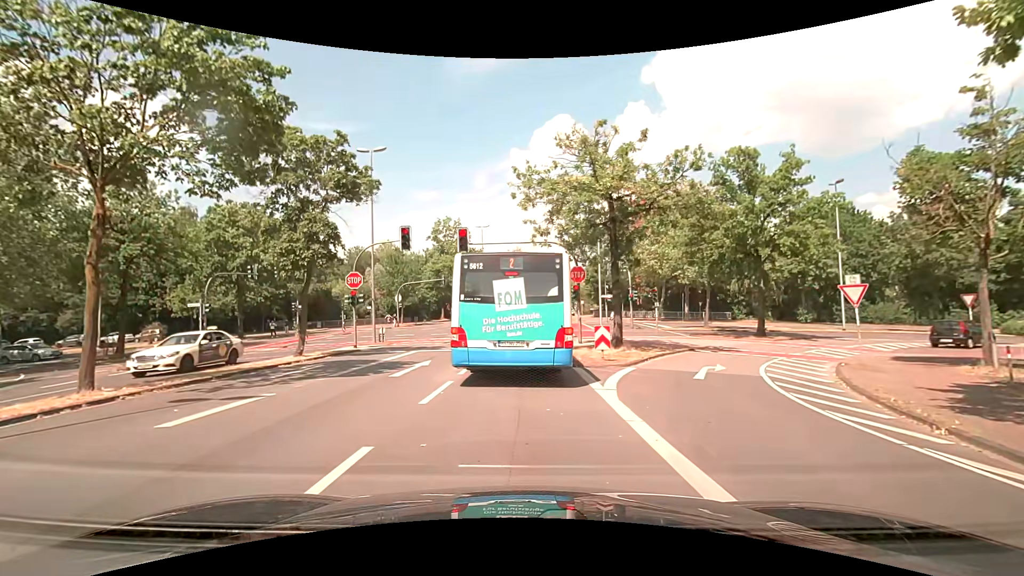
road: unclassified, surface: asphalt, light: Day
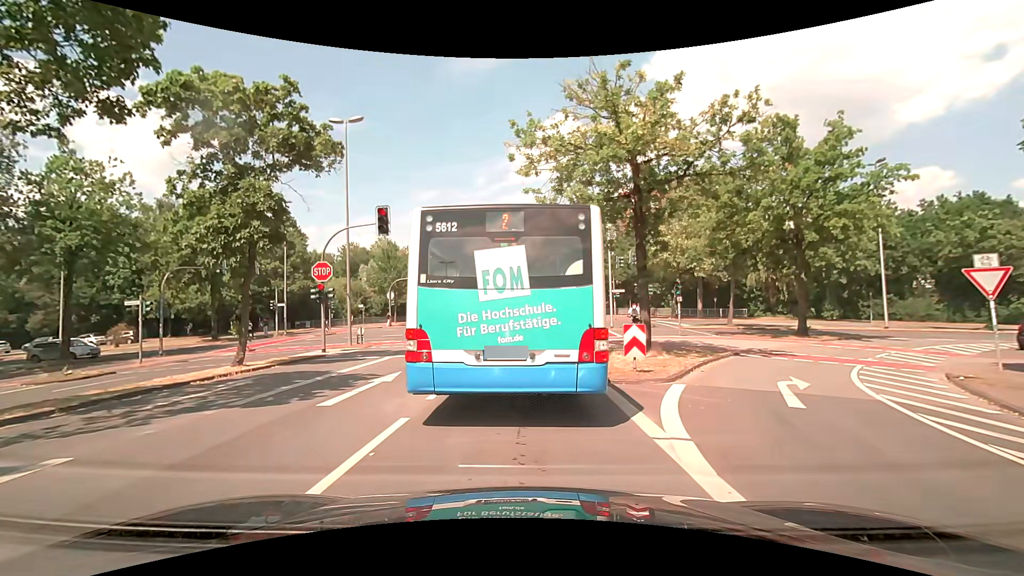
(-0.1, +4.3) m; -2°
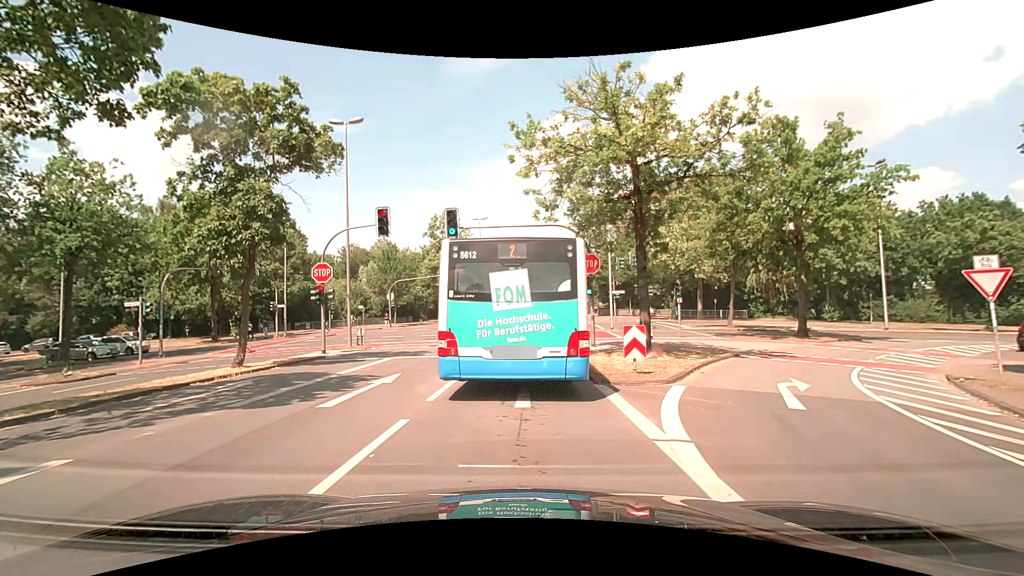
(0.0, +0.1) m; 0°
